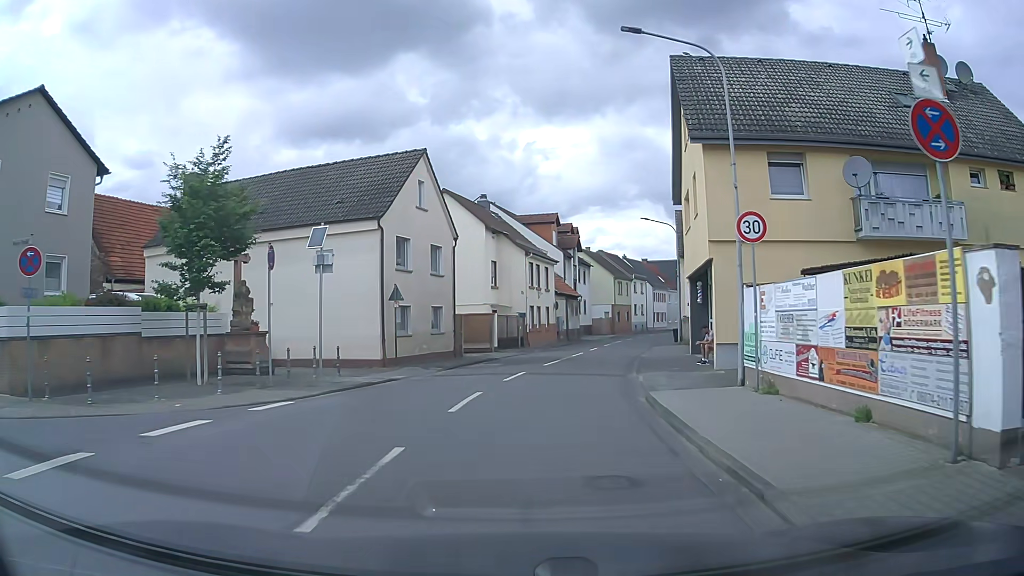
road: tertiary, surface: asphalt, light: Day
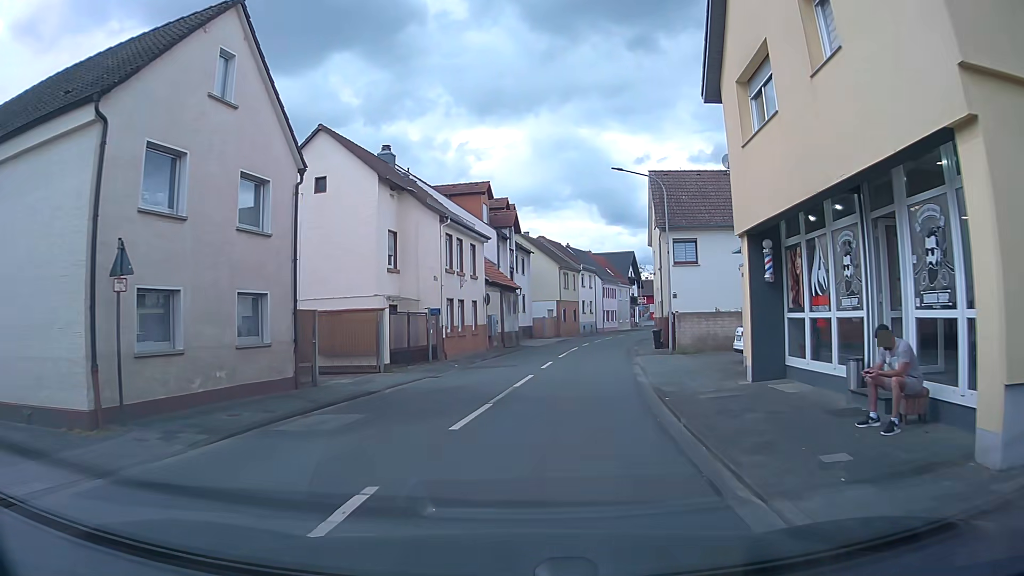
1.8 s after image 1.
(+0.8, +13.4) m; +6°
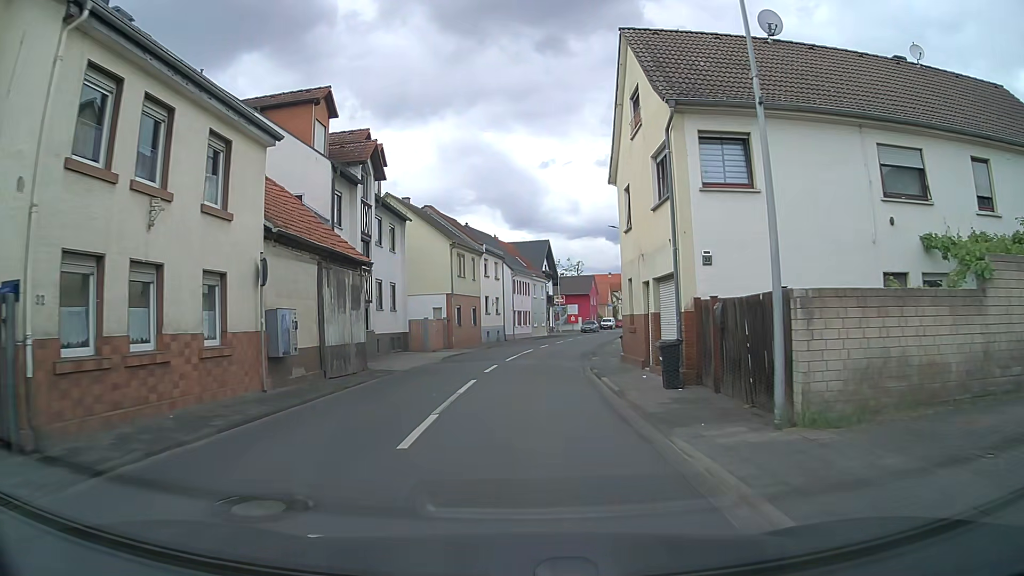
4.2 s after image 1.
(+1.3, +19.4) m; +8°
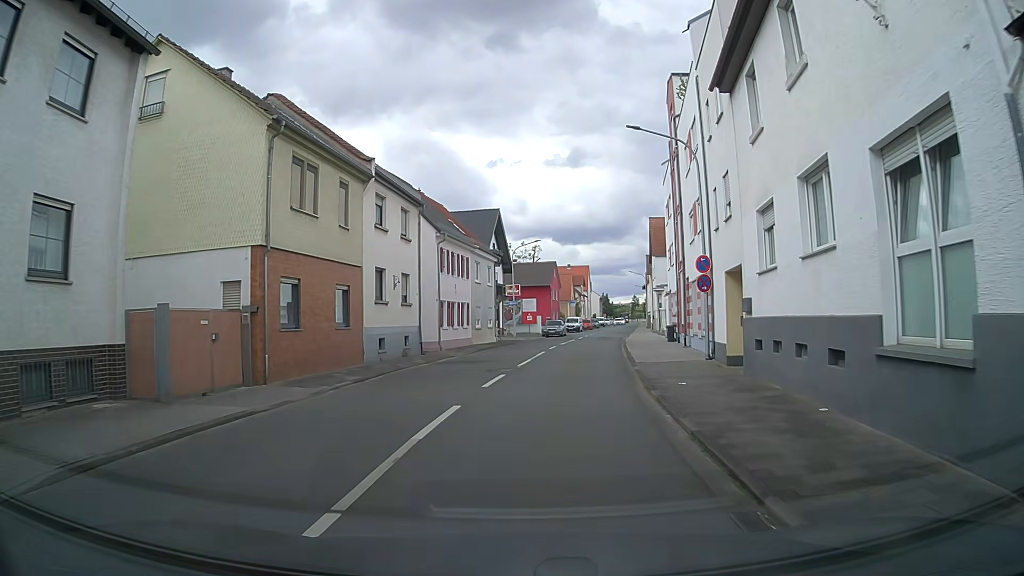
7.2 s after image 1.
(+0.3, +23.4) m; +4°
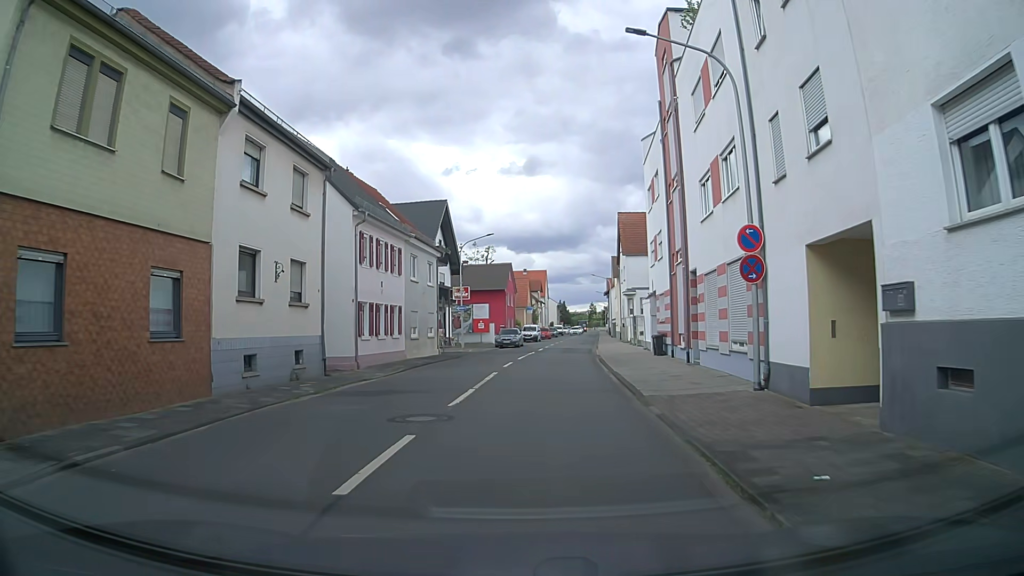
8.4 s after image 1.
(+0.3, +8.4) m; +4°
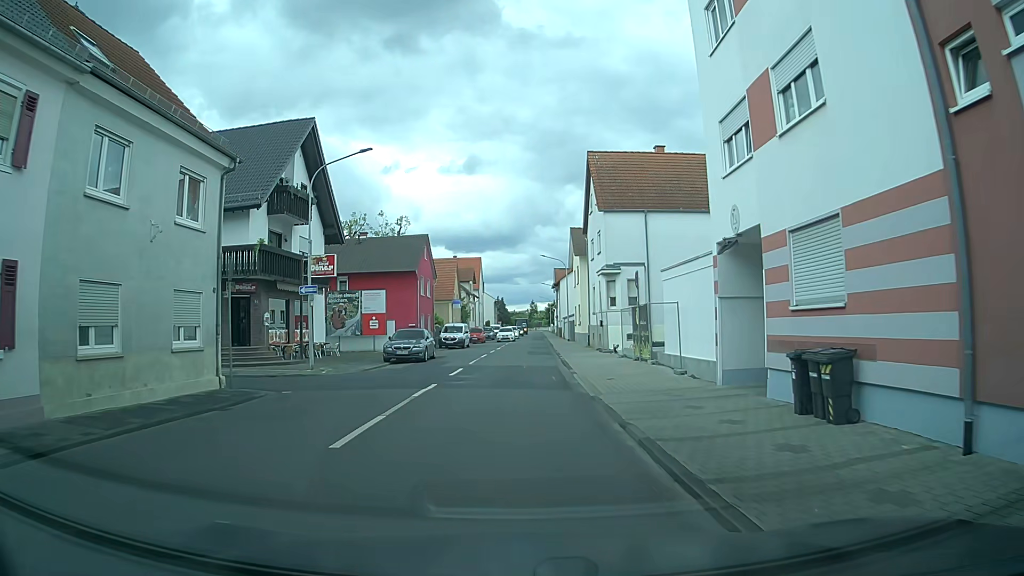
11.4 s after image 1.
(+1.4, +22.1) m; +5°
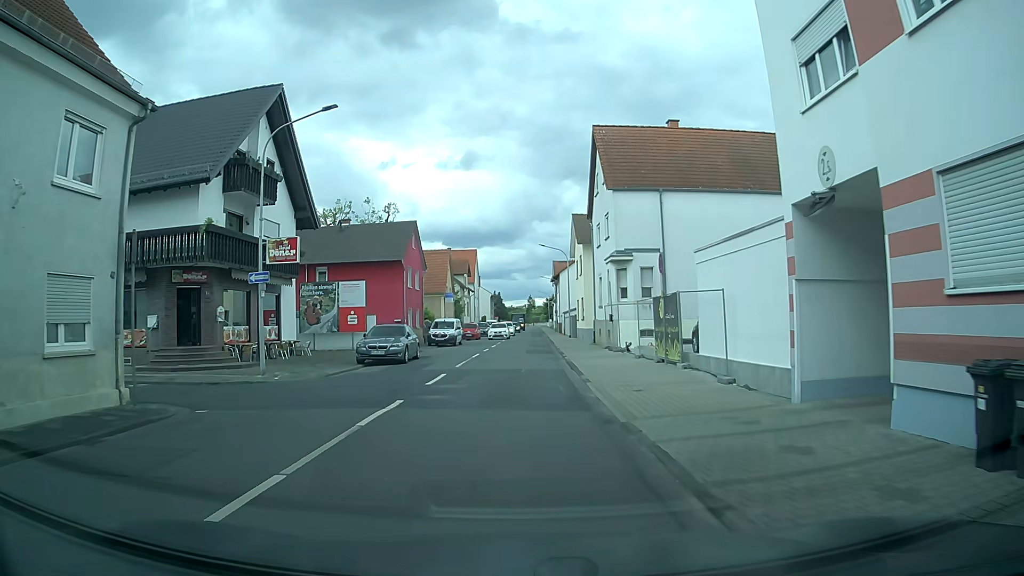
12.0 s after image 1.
(+0.1, +4.6) m; +1°
